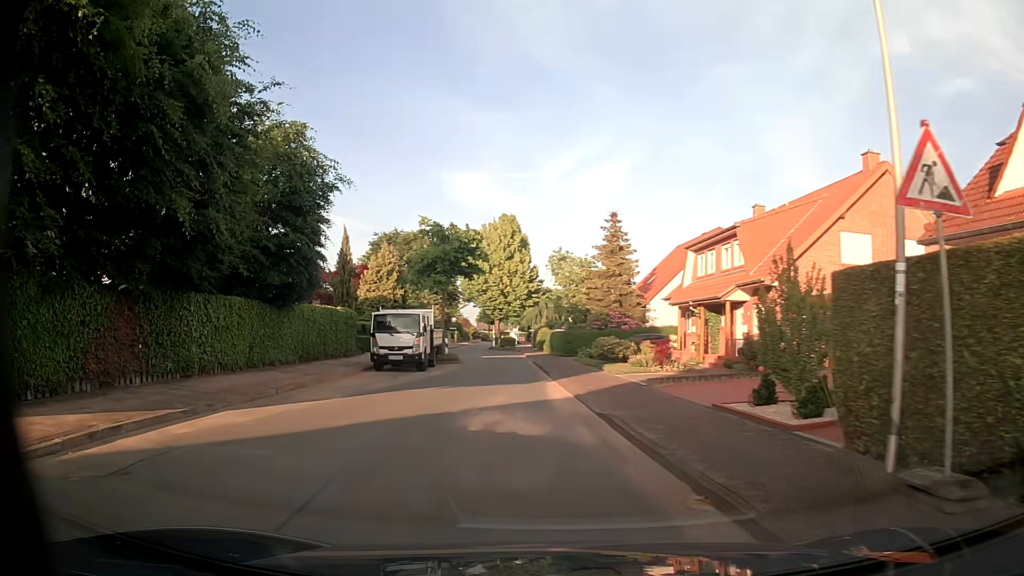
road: residential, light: Day
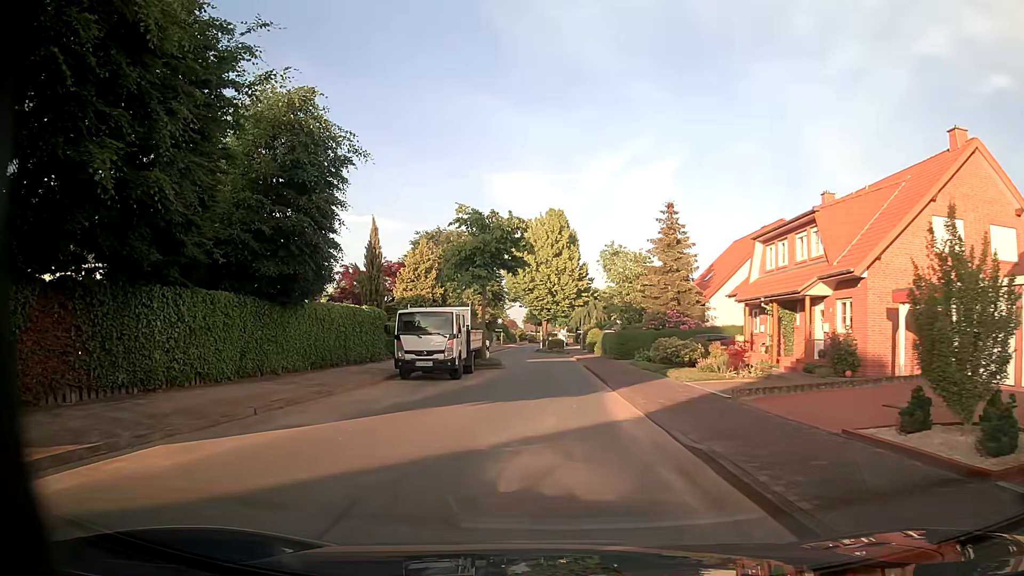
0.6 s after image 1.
(-0.1, +3.7) m; -3°
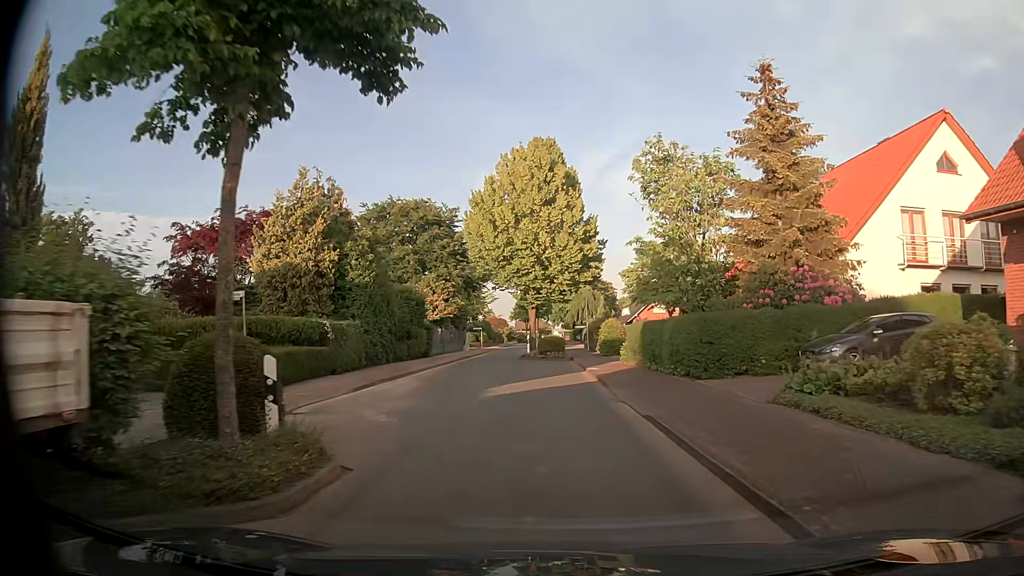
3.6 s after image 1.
(-0.2, +22.8) m; 0°
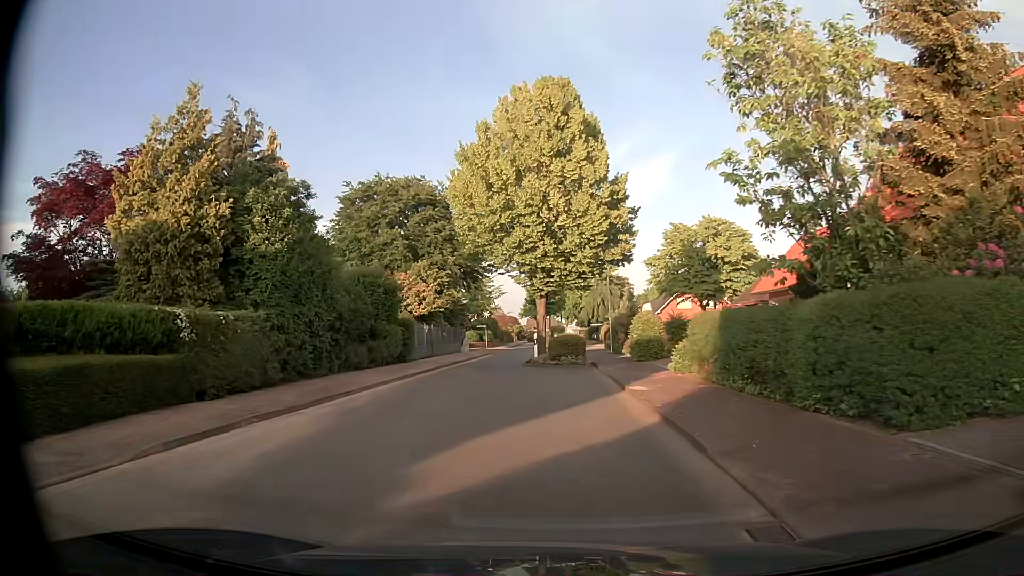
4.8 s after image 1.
(-0.1, +9.9) m; -2°
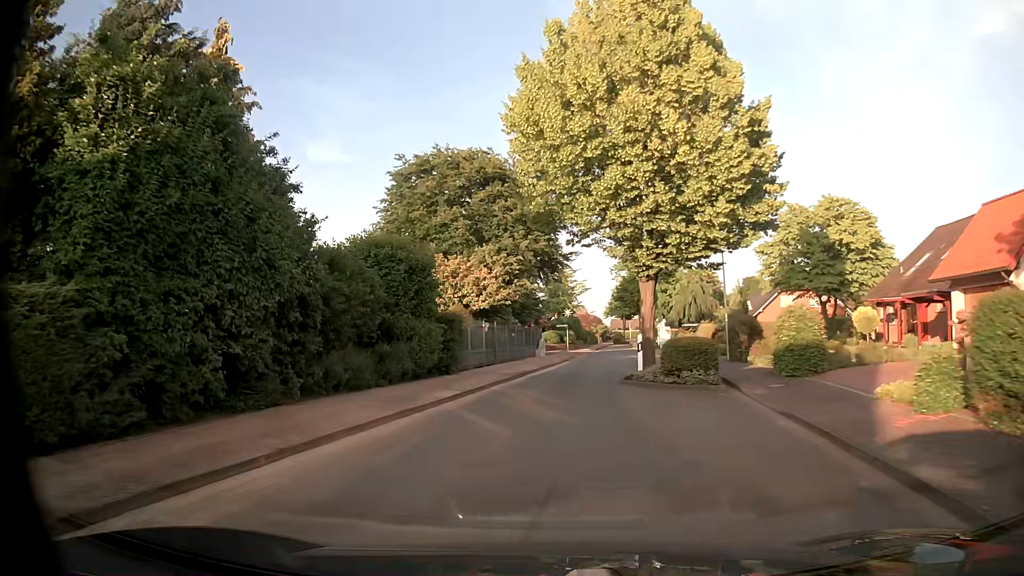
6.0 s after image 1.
(-0.5, +9.8) m; -7°
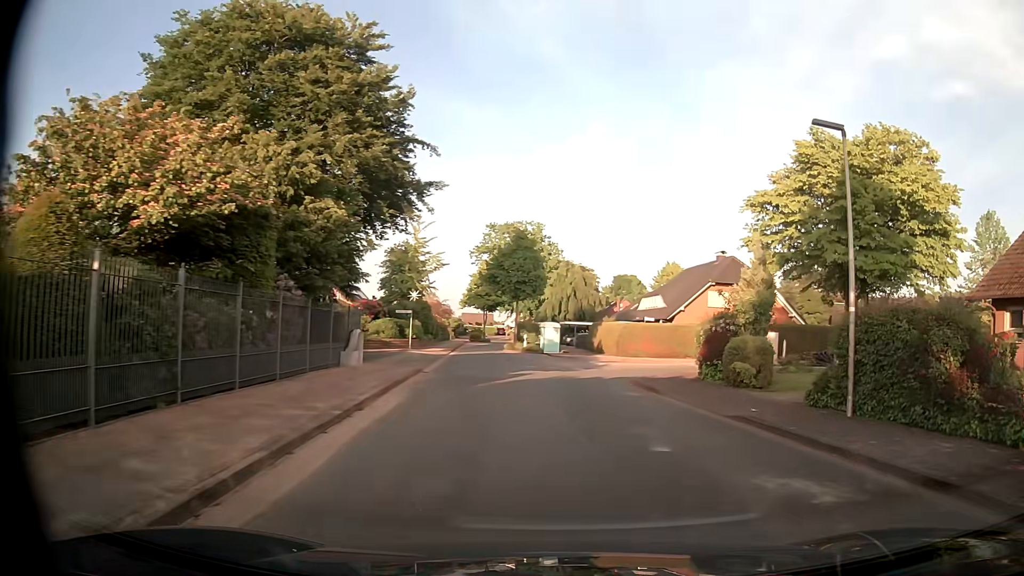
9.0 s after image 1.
(+0.6, +21.9) m; +14°
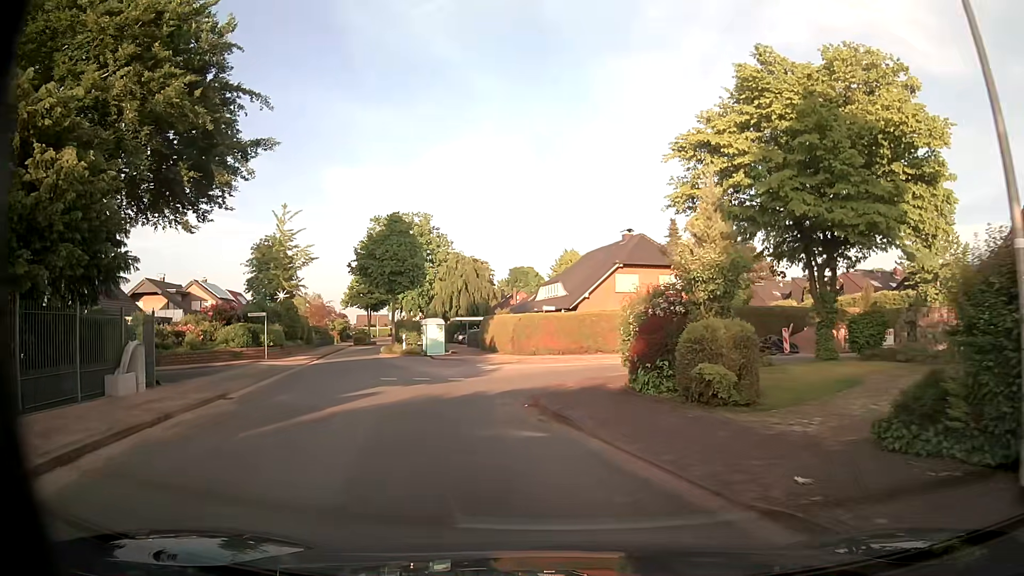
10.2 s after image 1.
(+0.8, +7.5) m; +8°
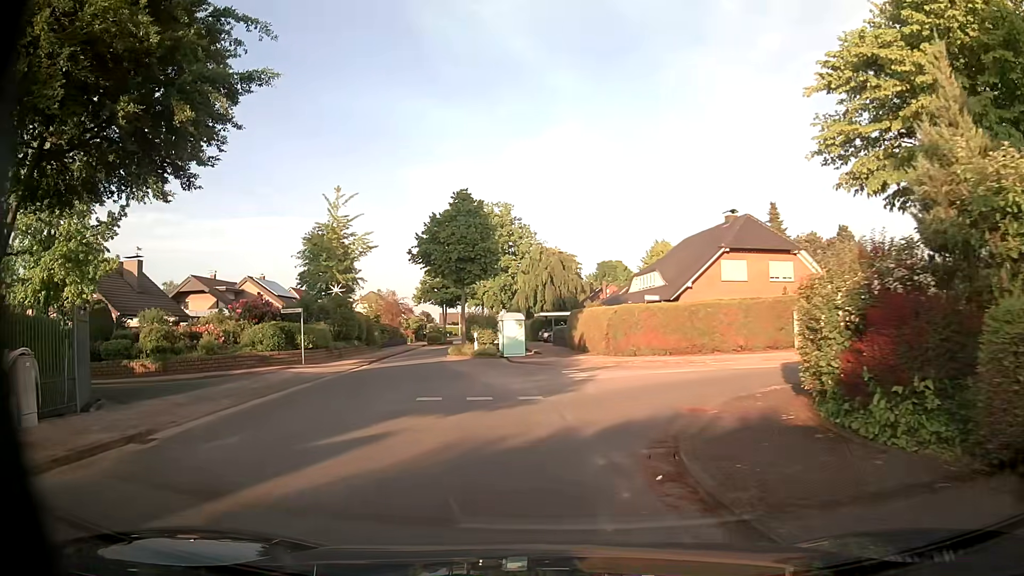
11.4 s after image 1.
(-0.4, +6.6) m; -9°
(-1, +10) (-2, +20) (-4, +30) (-7, +39) (-7, +49) (-6, +59) (-7, +69) (-8, +79) (-9, +89) (-10, +99) m
